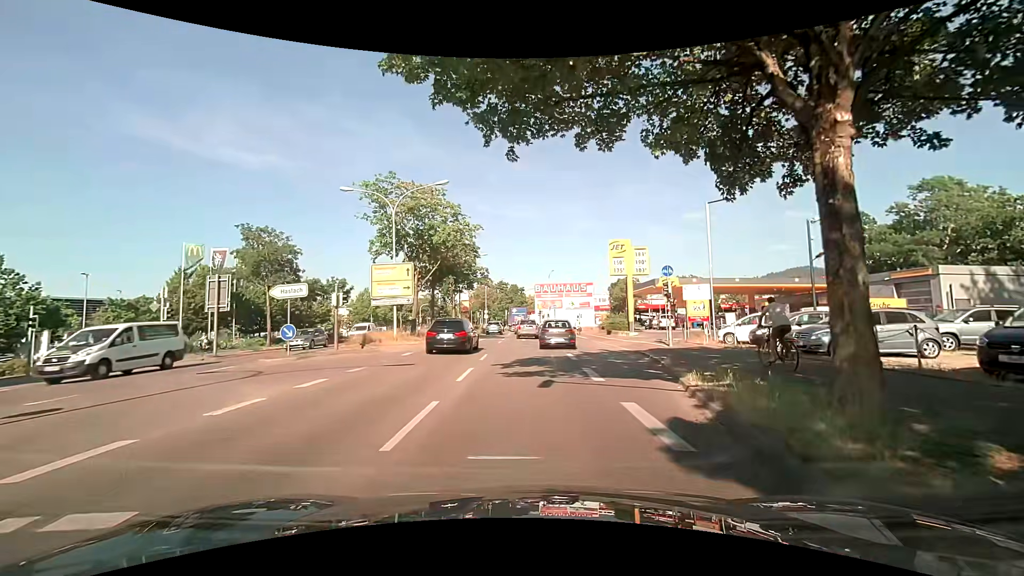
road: primary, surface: asphalt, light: Day
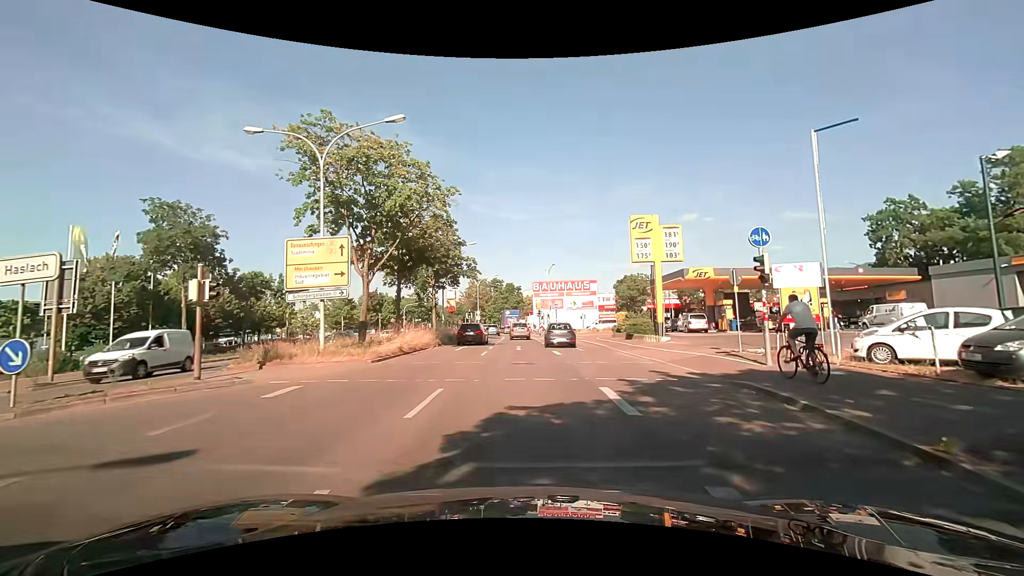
(+0.1, +10.2) m; -1°
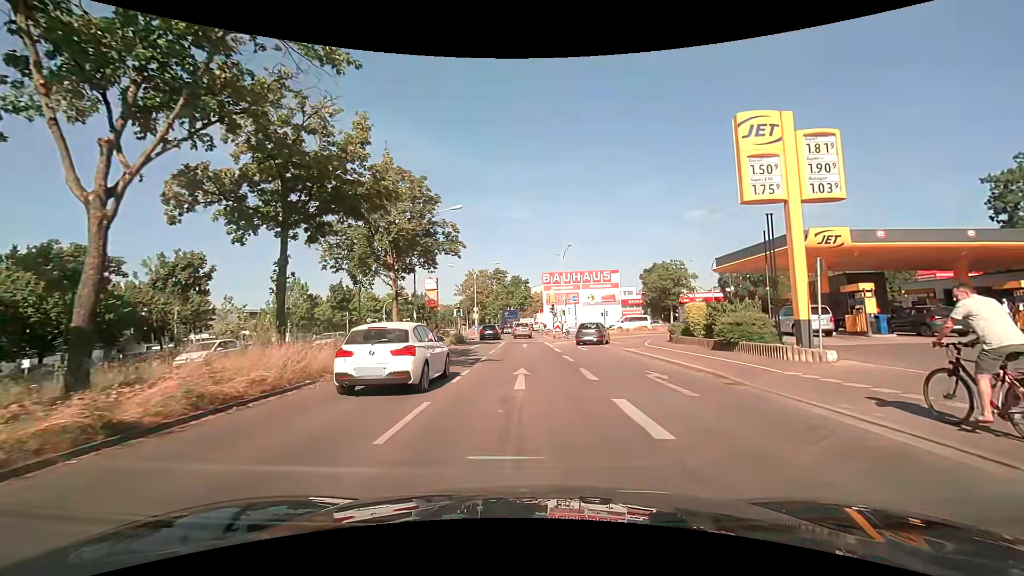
(+0.2, +15.9) m; +1°
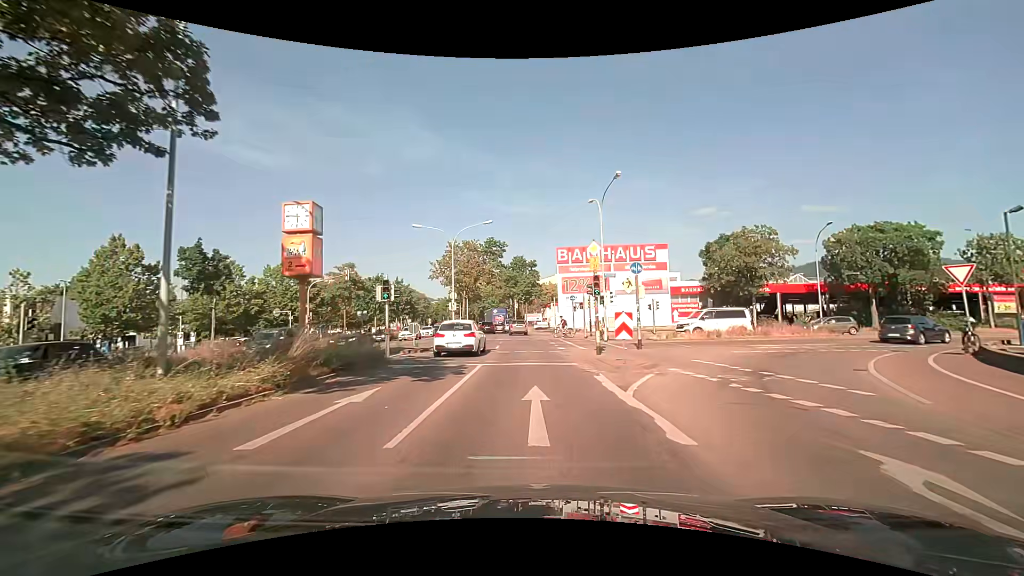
(-0.4, +24.8) m; 0°
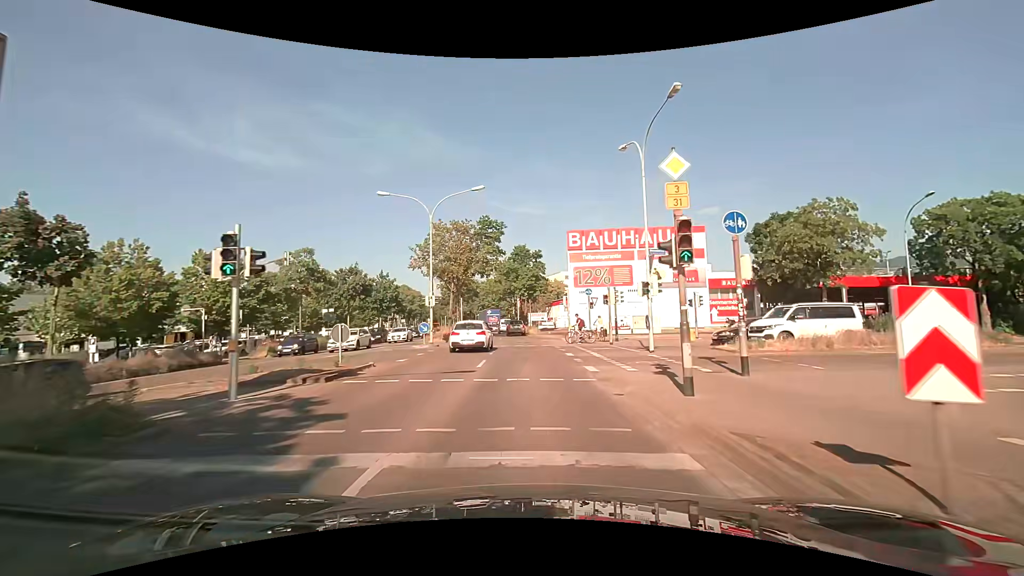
(-0.1, +10.7) m; -1°
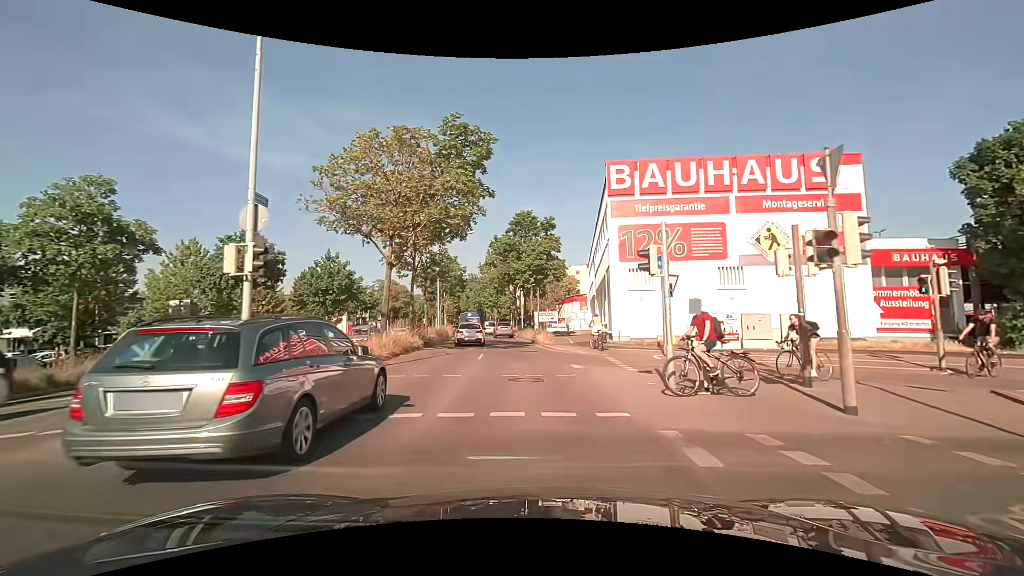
(-0.1, +20.6) m; -1°
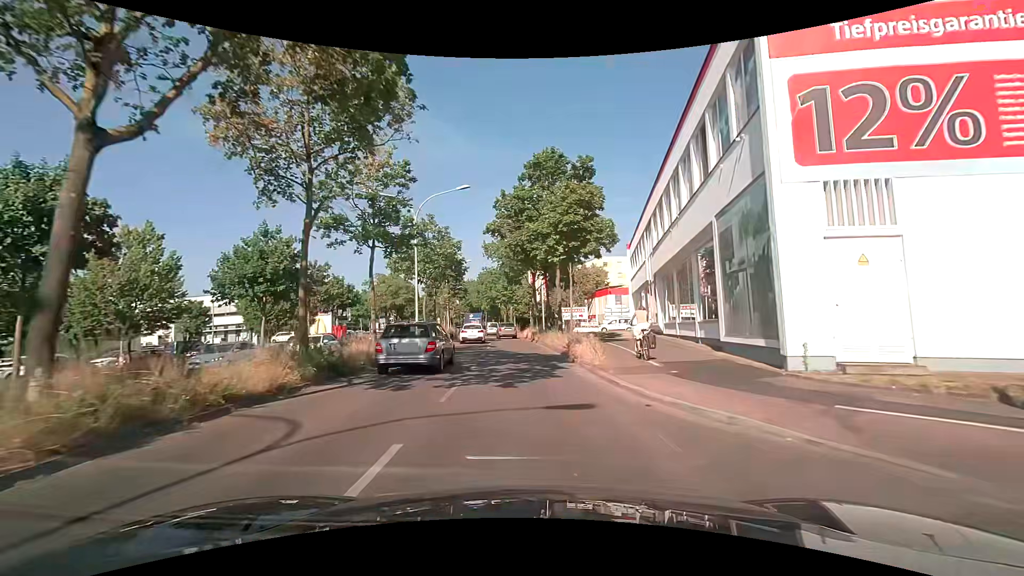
(0.0, +15.8) m; -2°
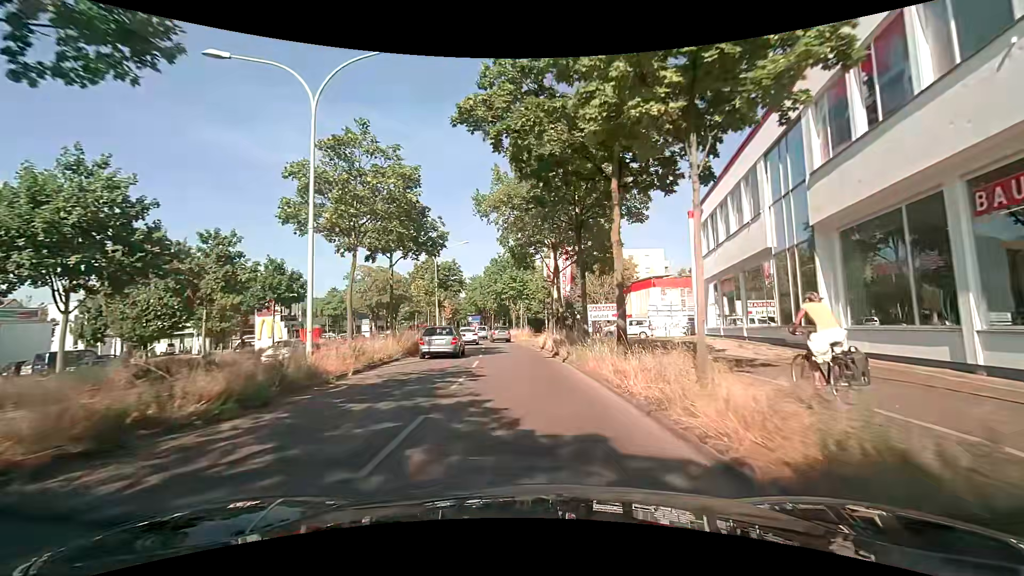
(-0.2, +16.3) m; -2°
(0, +10) (0, +20) (-1, +30) (-1, +40) (-2, +50) (-3, +60) (-5, +70) (-6, +80) (-8, +90) (-9, +99) m
